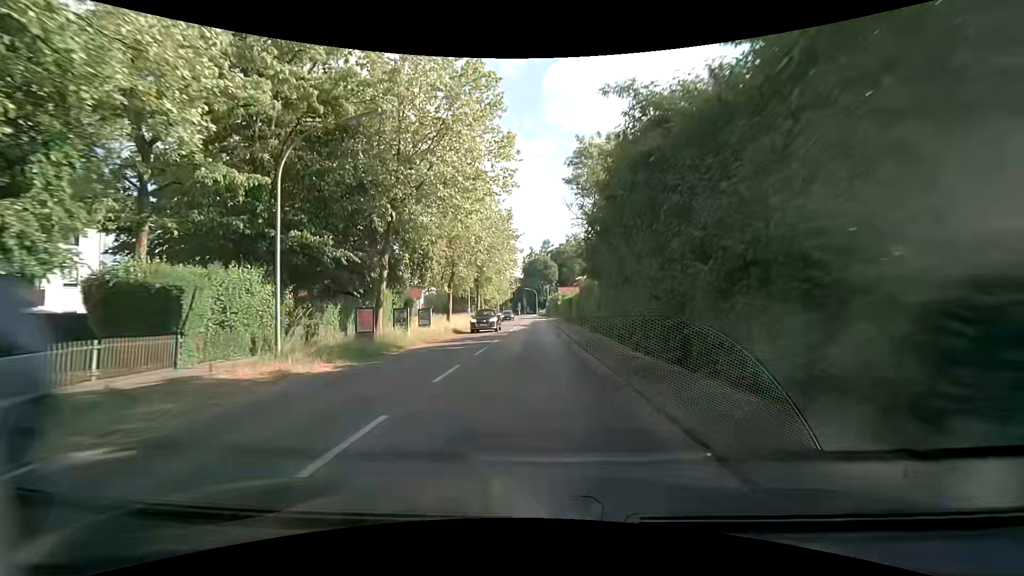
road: secondary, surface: asphalt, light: Day
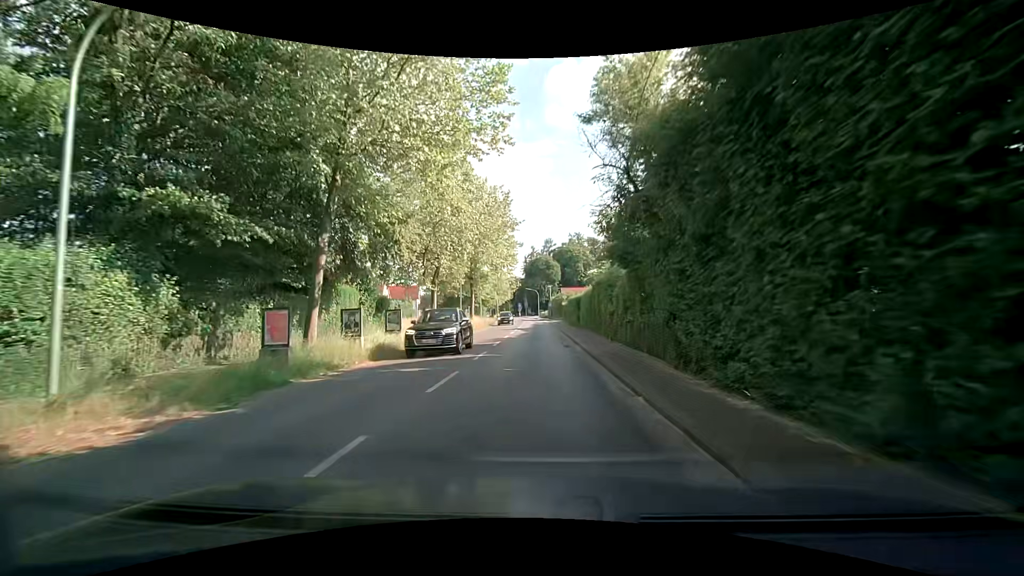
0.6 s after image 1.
(-0.1, +6.9) m; 0°
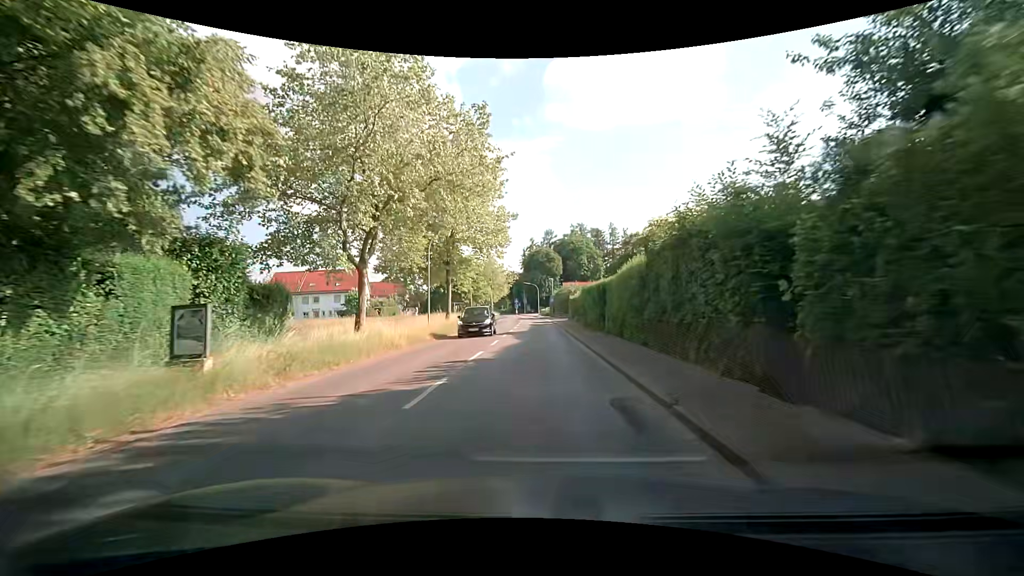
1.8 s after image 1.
(-0.1, +13.9) m; 0°
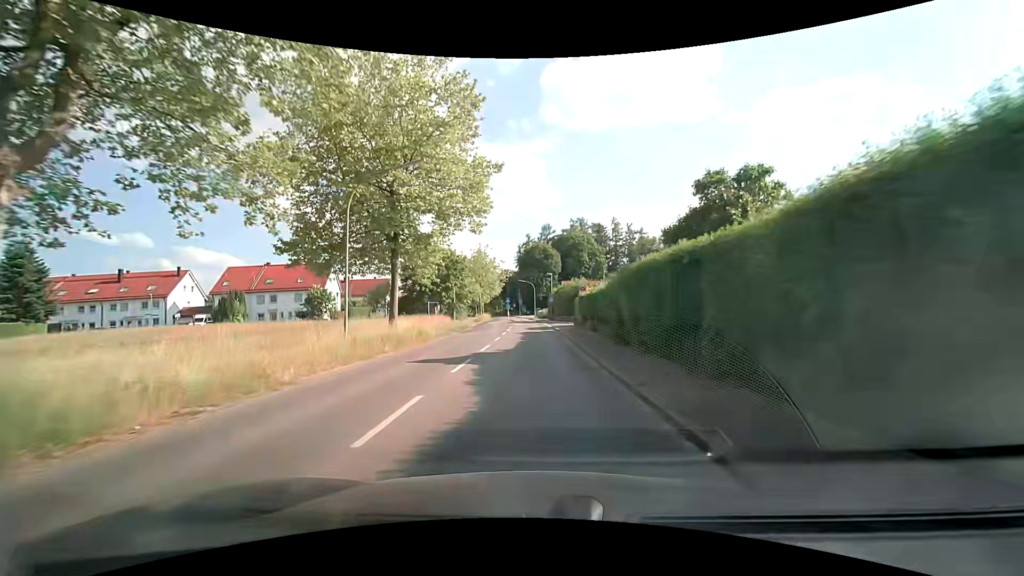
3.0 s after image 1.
(-0.1, +13.9) m; 0°
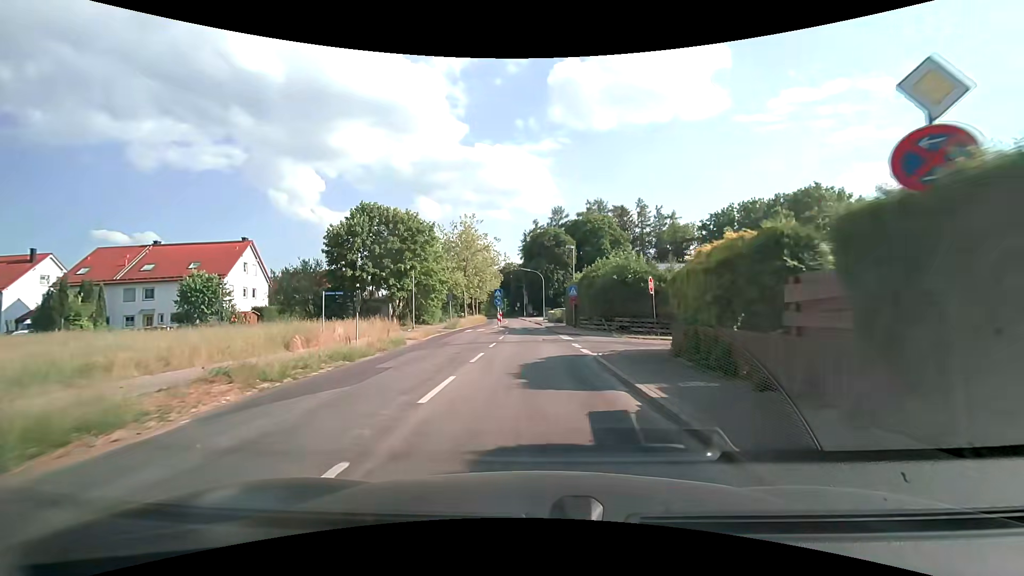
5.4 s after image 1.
(-0.2, +27.8) m; -1°
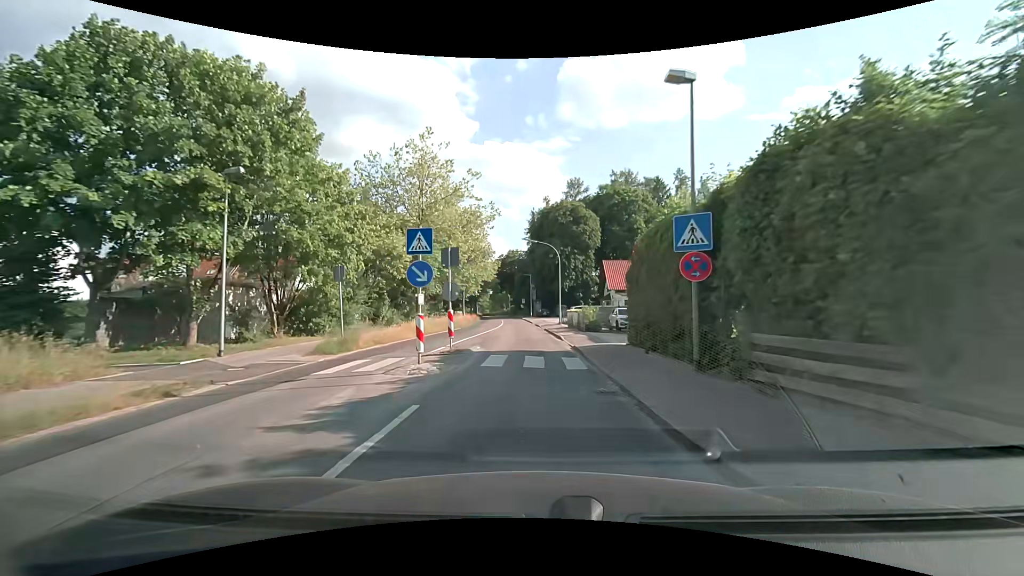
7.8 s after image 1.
(0.0, +27.7) m; -1°
(0, +10) (0, +20) (-1, +30) (-1, +40) (-2, +50) (-2, +60) (-3, +70) (-4, +80) (-5, +90) (-6, +100) m
